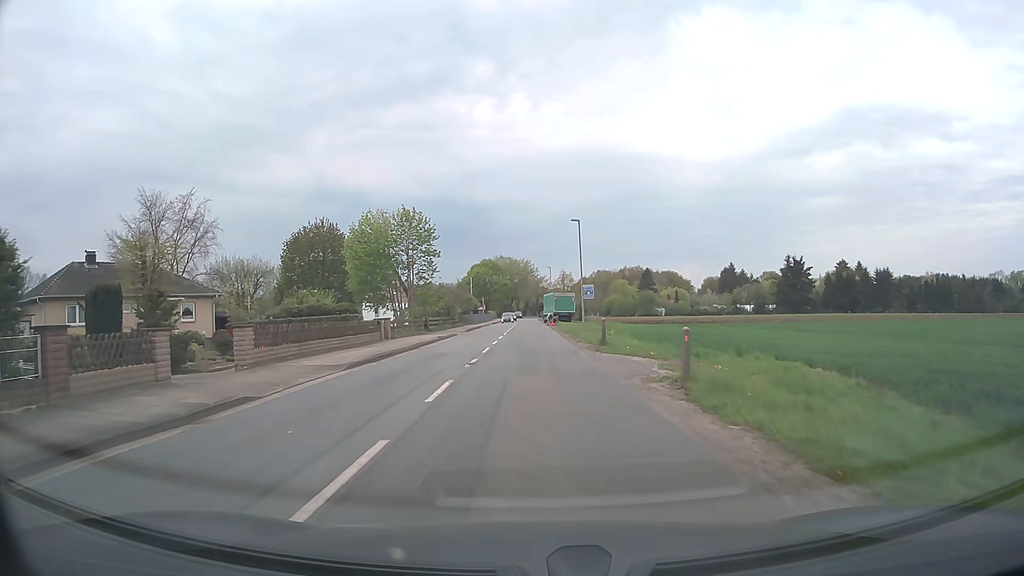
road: tertiary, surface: asphalt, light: Day
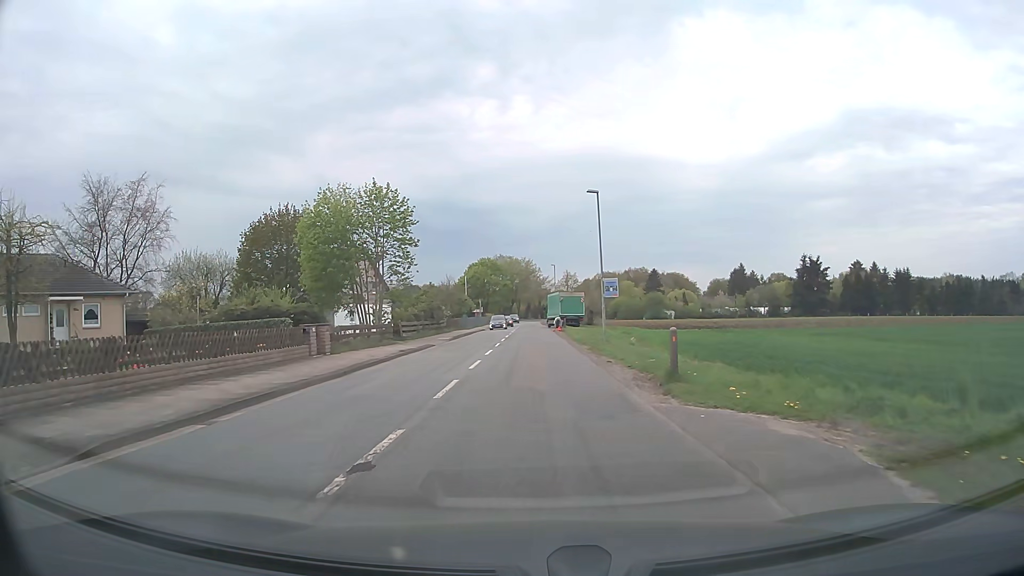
(0.0, +11.3) m; 0°
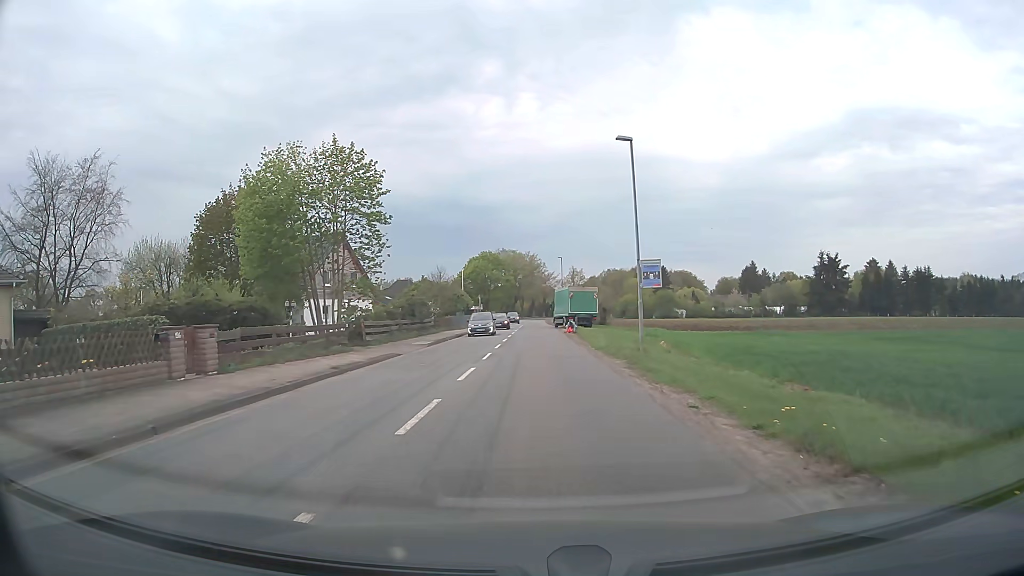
(-0.1, +9.6) m; -1°
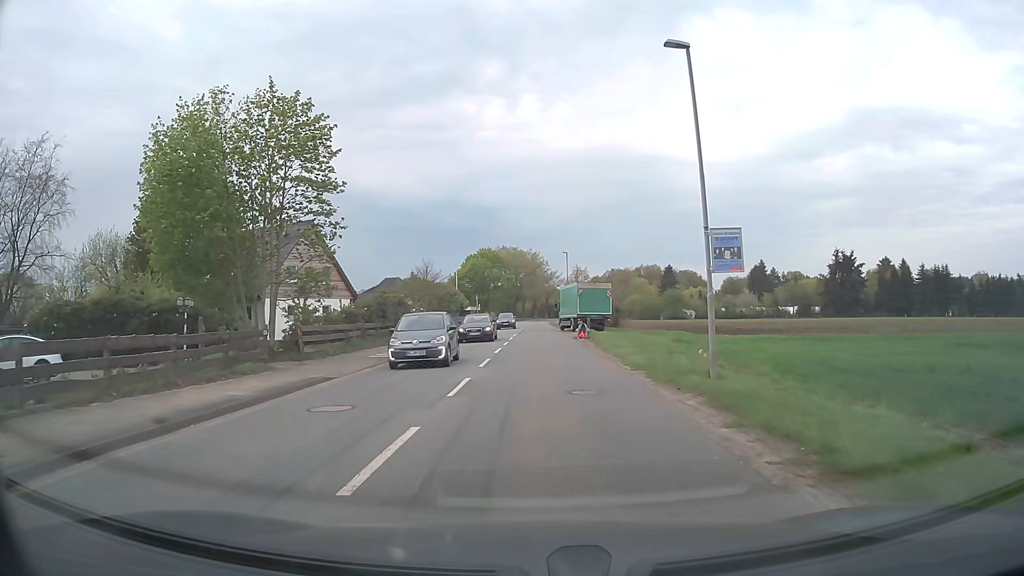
(0.0, +8.6) m; 0°
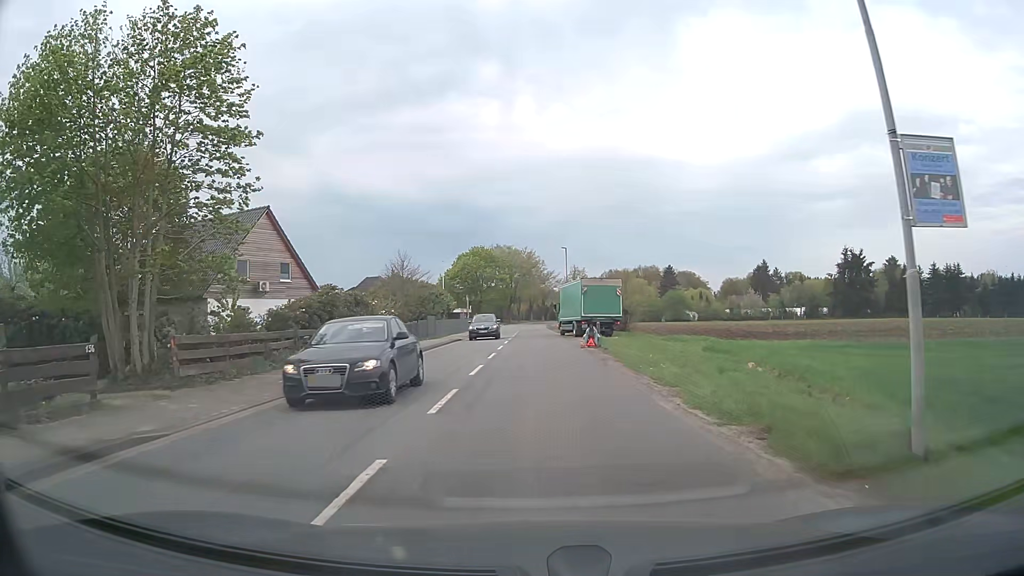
(0.0, +7.9) m; 0°
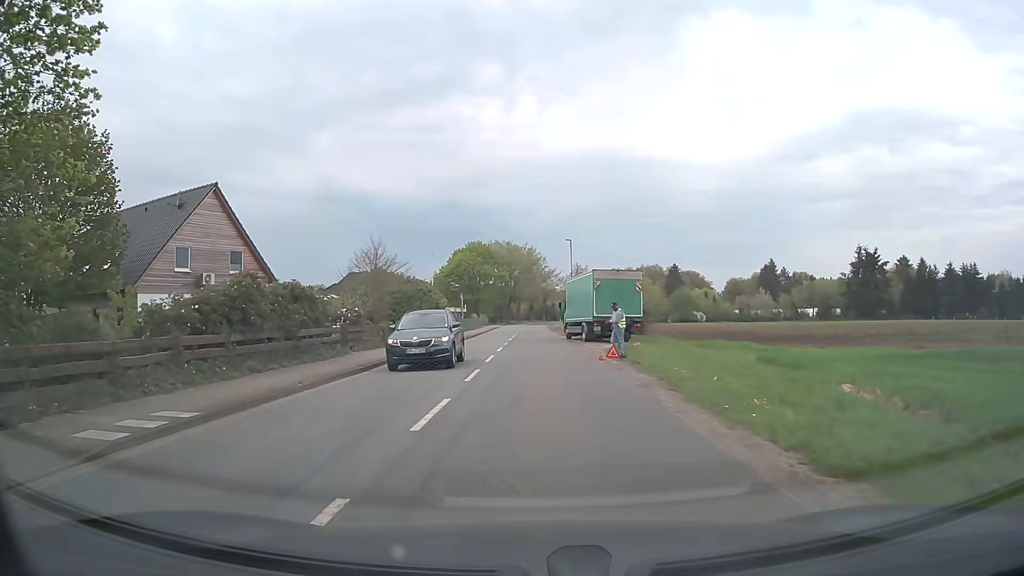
(0.0, +7.6) m; 0°
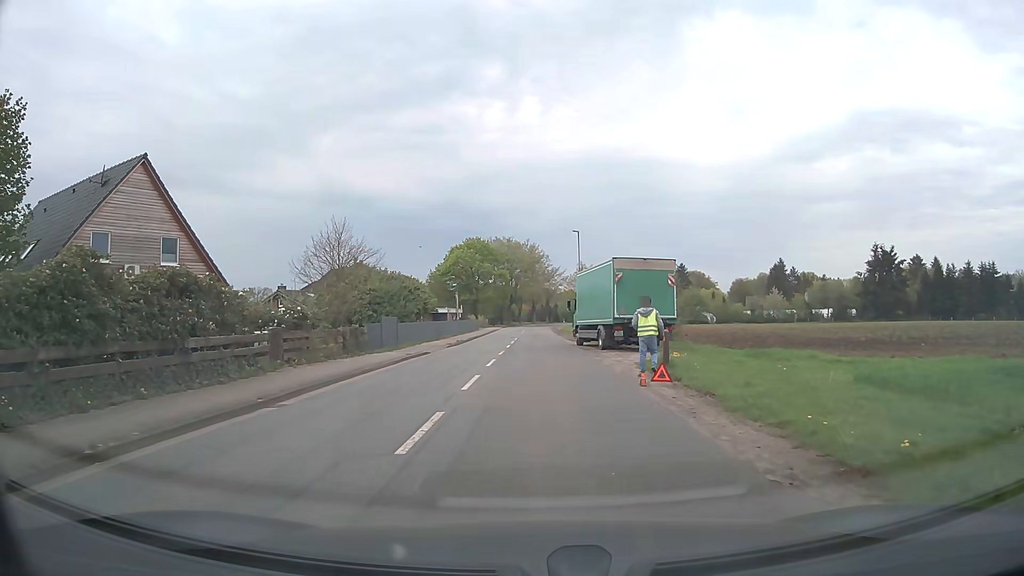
(0.0, +7.5) m; 0°
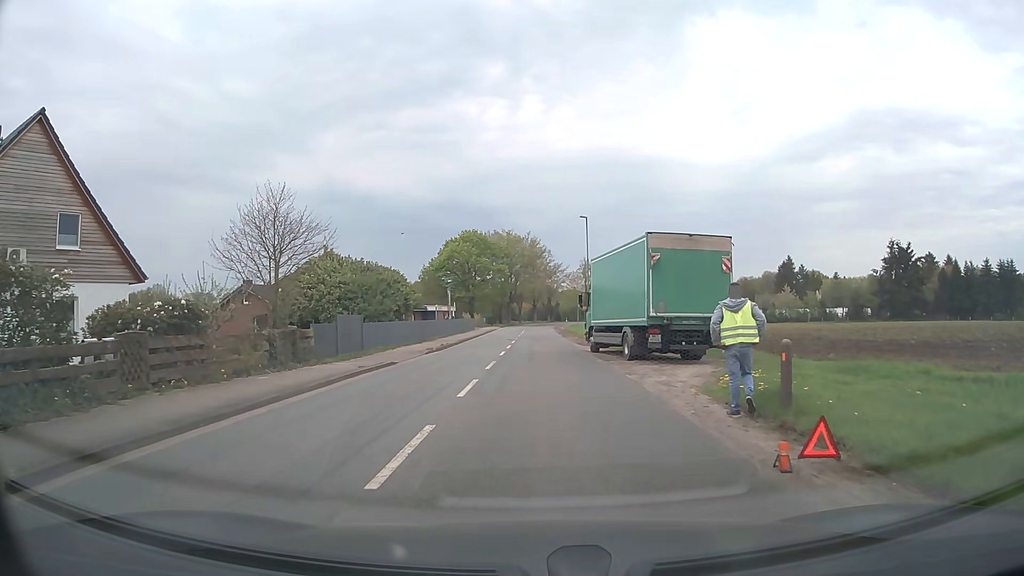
(0.0, +7.6) m; 0°
(0, +10) (0, +20) (0, +30) (0, +40) (+1, +50) (+1, +60) (+1, +70) (+1, +80) (+1, +90) (+2, +100) m
